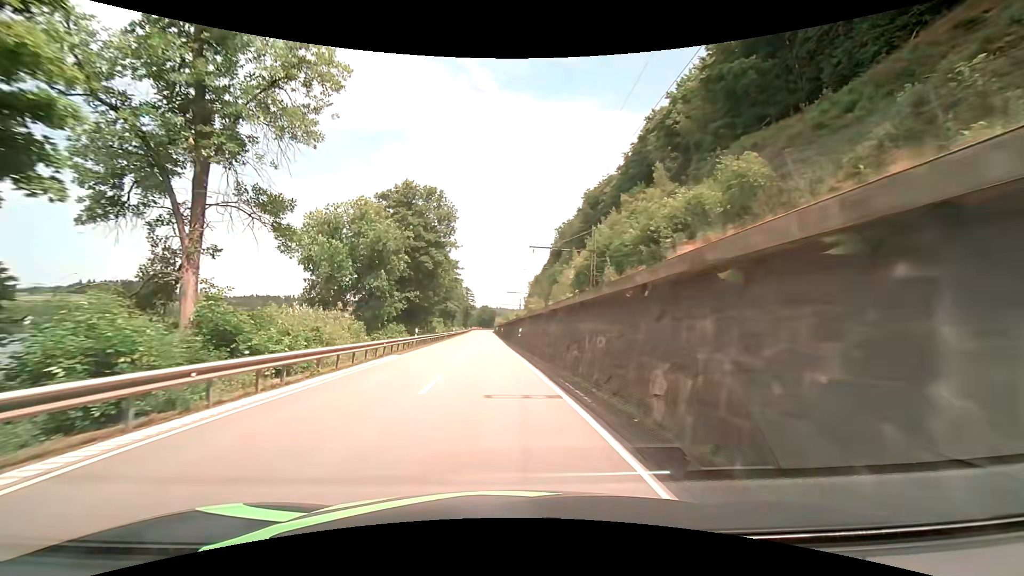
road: primary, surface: asphalt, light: Day
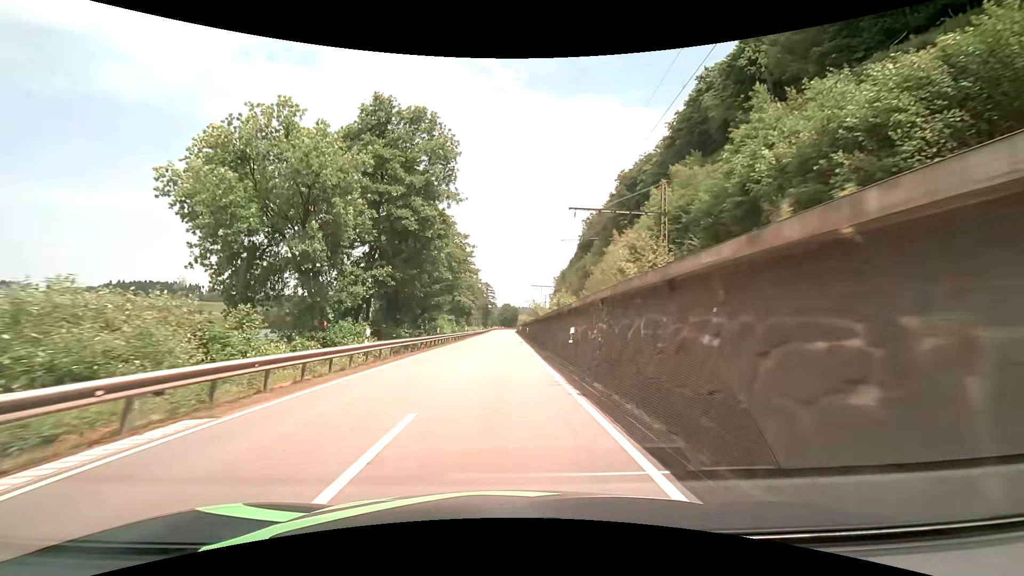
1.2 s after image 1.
(-0.5, +18.6) m; -3°
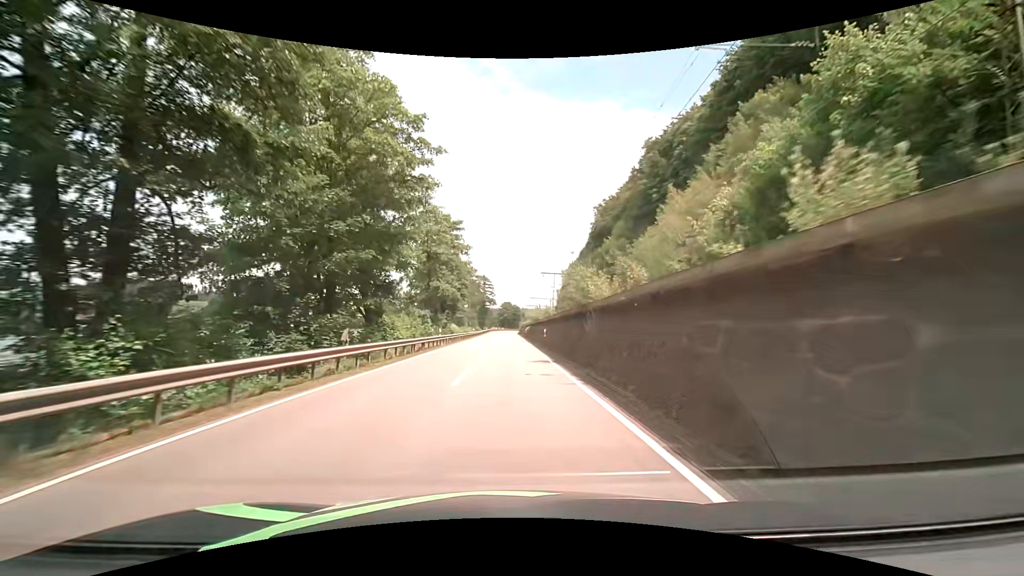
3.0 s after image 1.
(-0.1, +27.8) m; +1°
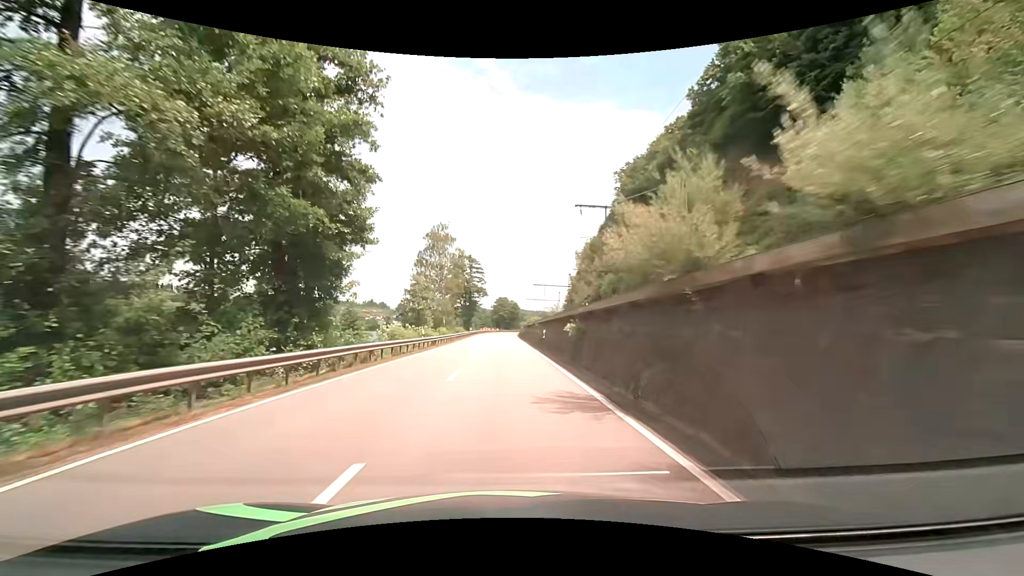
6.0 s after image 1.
(-0.1, +46.6) m; 0°
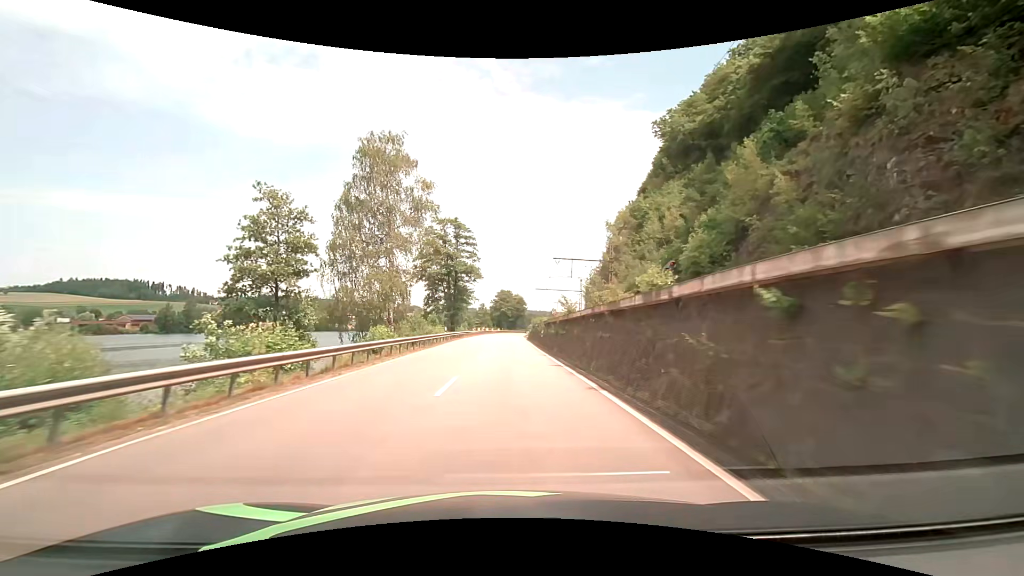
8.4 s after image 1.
(-0.4, +38.9) m; -1°
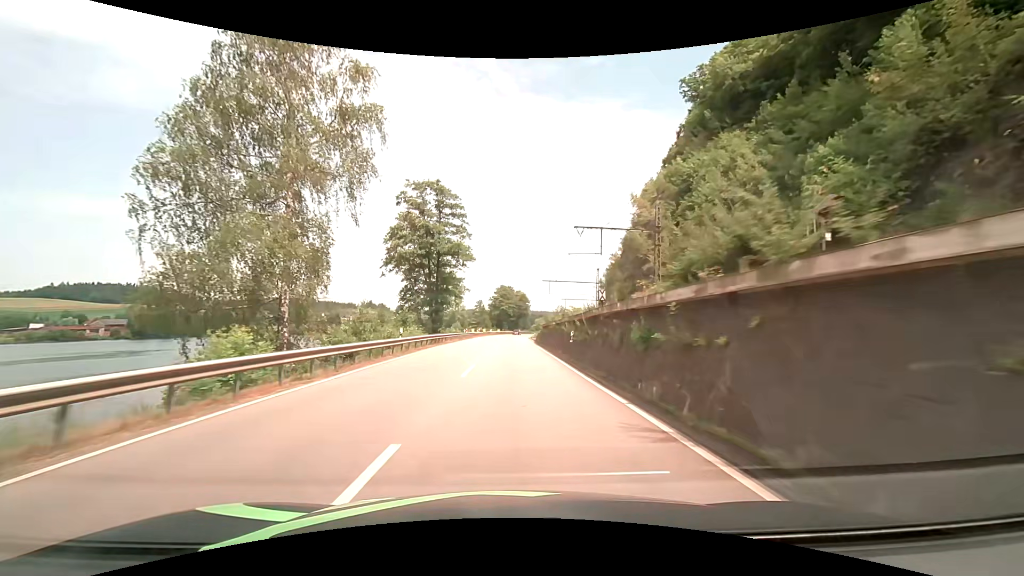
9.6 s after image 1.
(0.0, +20.2) m; 0°
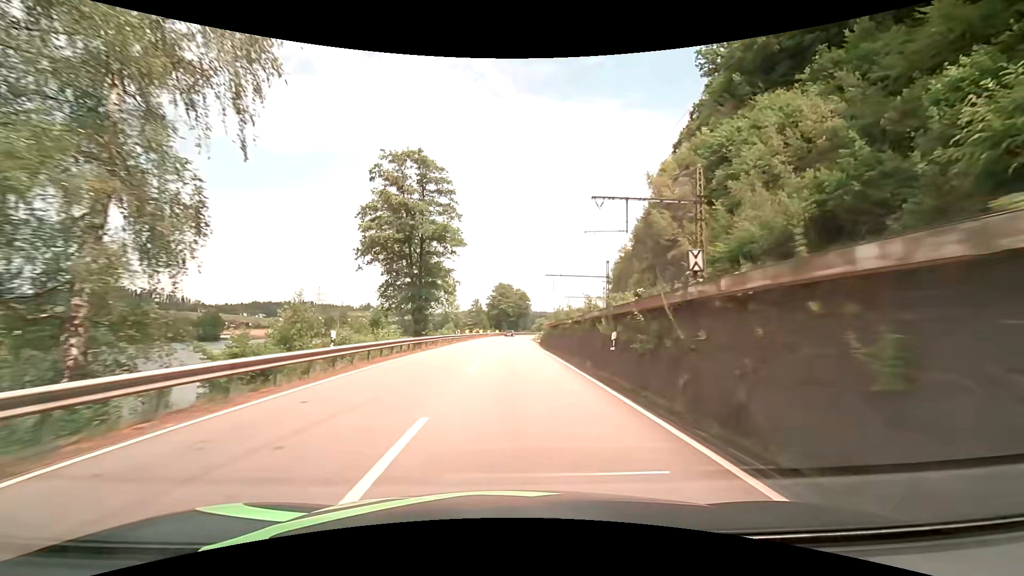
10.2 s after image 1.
(0.0, +10.3) m; 0°
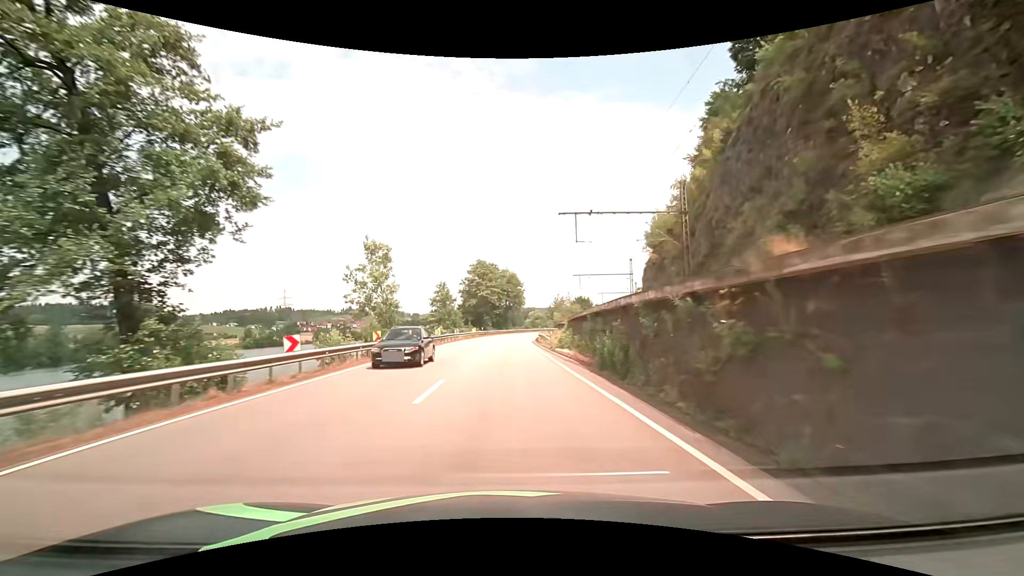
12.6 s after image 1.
(+0.7, +42.2) m; +1°
(0, +10) (0, +20) (0, +30) (0, +40) (+1, +50) (+1, +60) (+3, +70) (+4, +80) (+6, +90) (+9, +99) m
